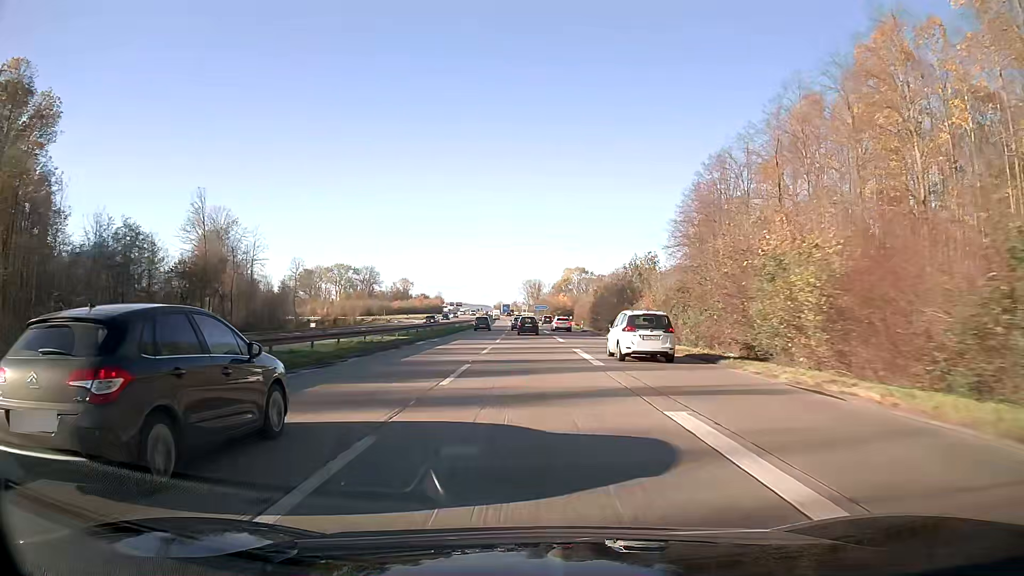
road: trunk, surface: asphalt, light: Day
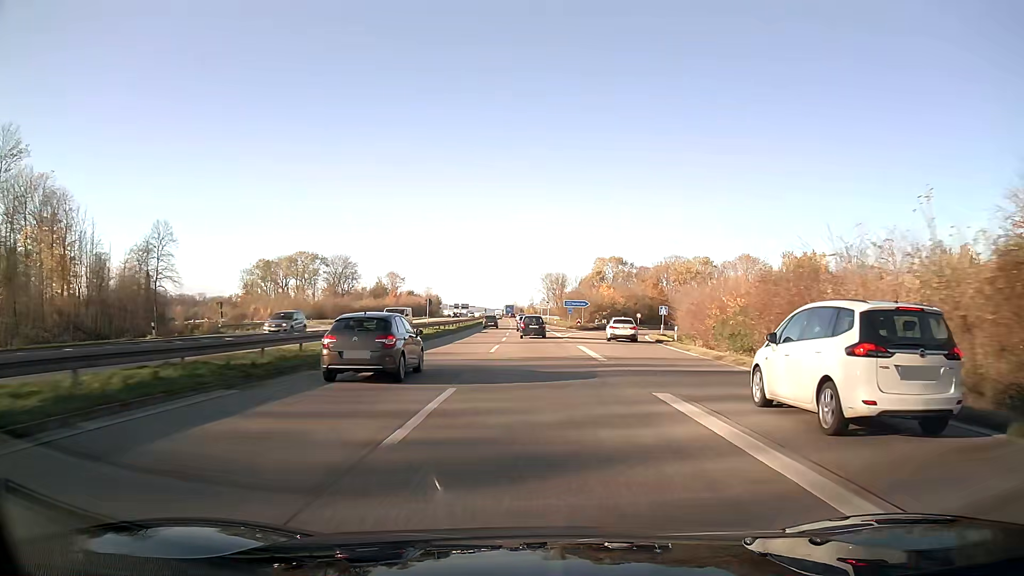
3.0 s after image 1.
(-1.0, +77.2) m; -1°
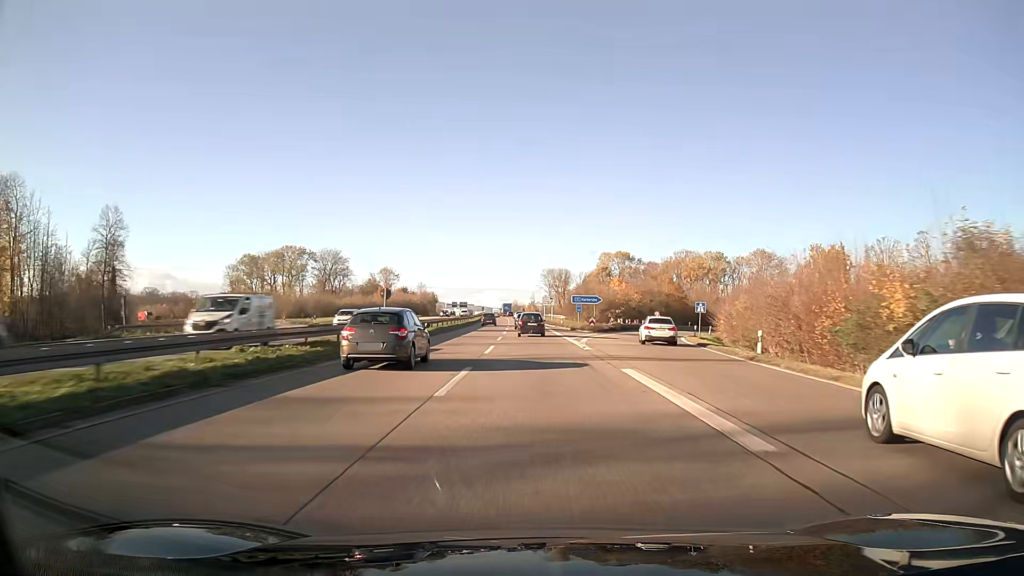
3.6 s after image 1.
(0.0, +15.1) m; 0°
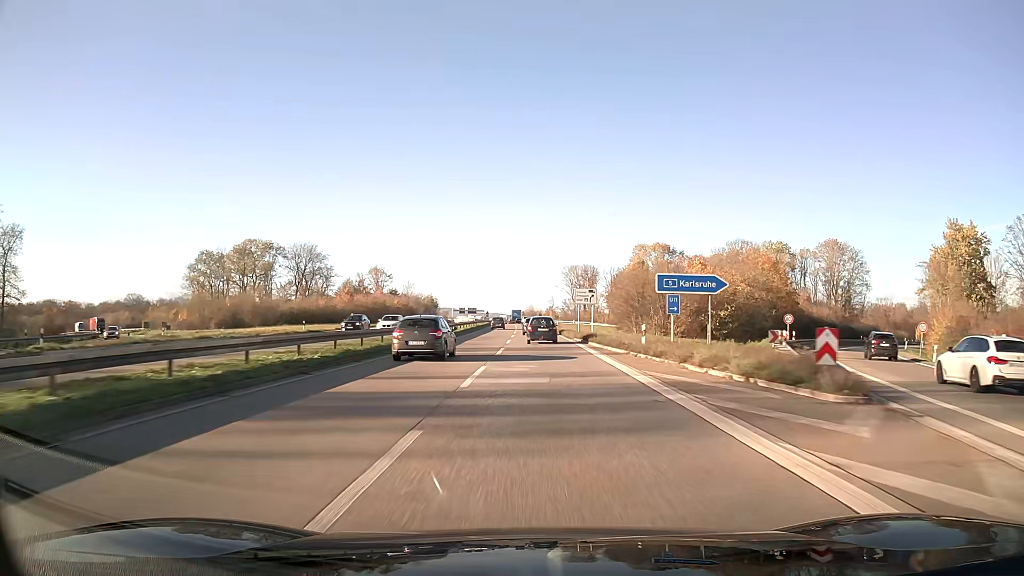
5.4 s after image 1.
(-0.5, +45.2) m; -2°
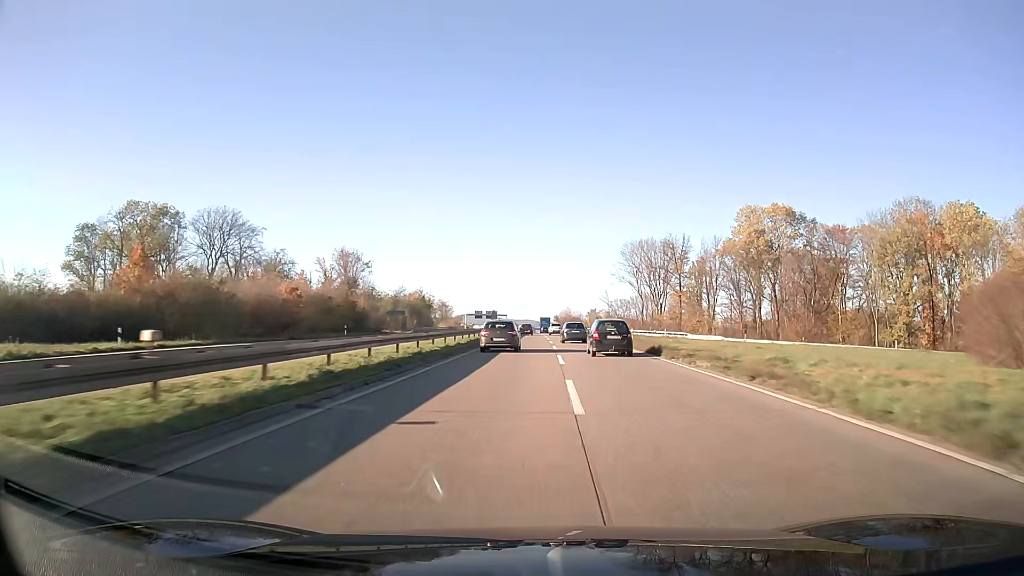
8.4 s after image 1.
(-1.9, +75.3) m; -2°
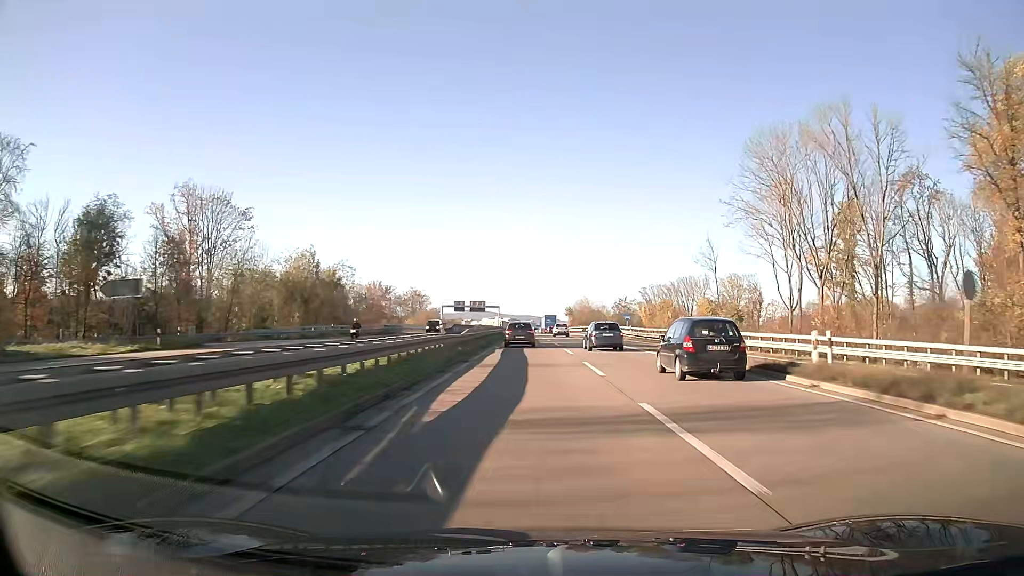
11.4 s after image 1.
(-0.1, +76.2) m; 0°
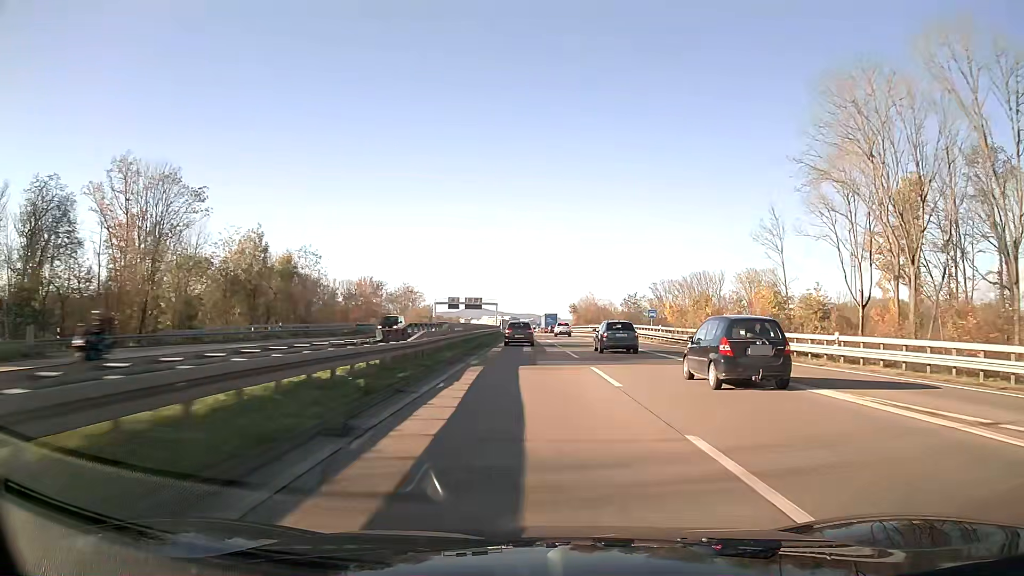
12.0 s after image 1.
(0.0, +15.4) m; 0°
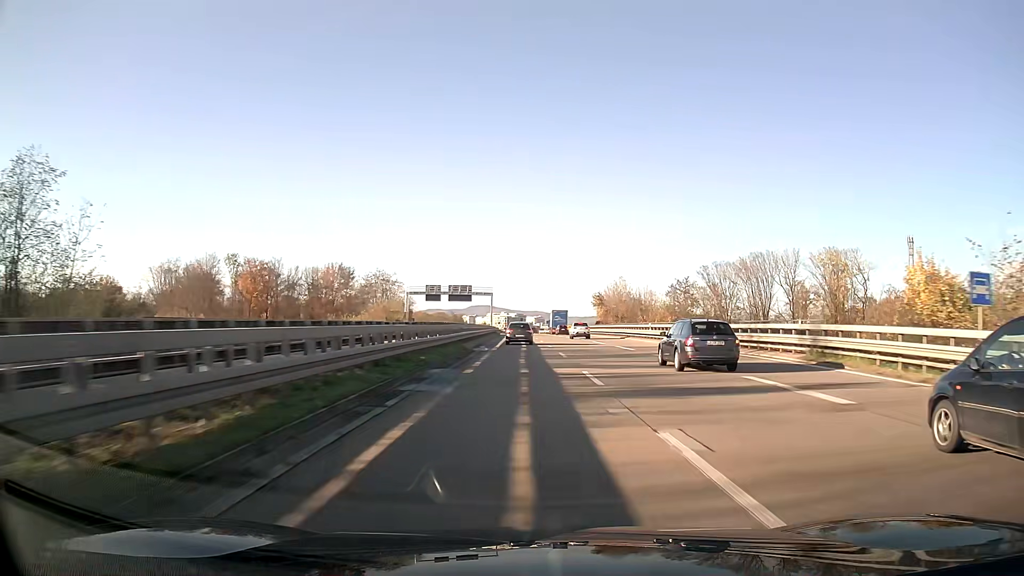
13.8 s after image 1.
(-0.2, +46.7) m; -1°
